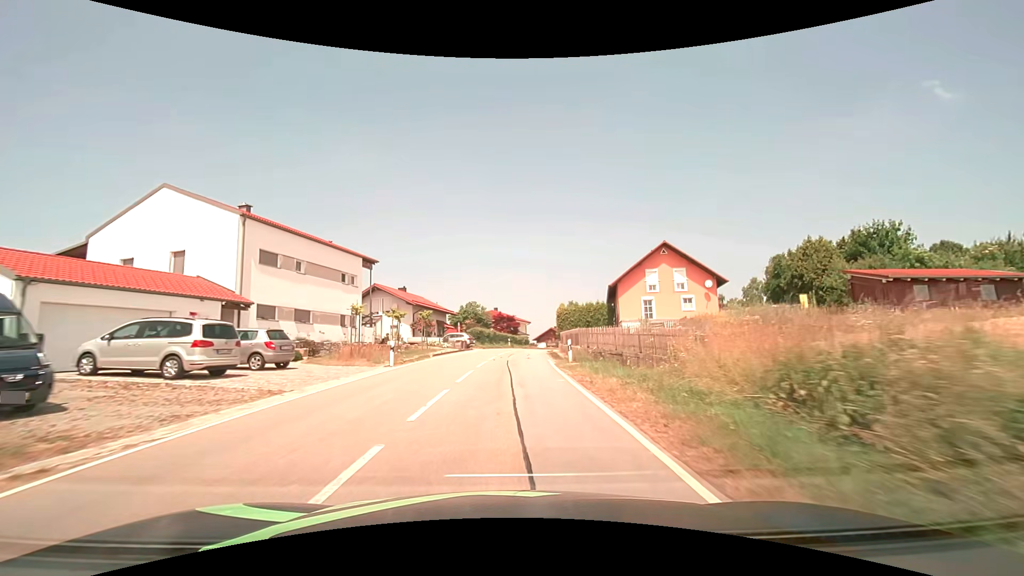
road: tertiary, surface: asphalt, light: Day
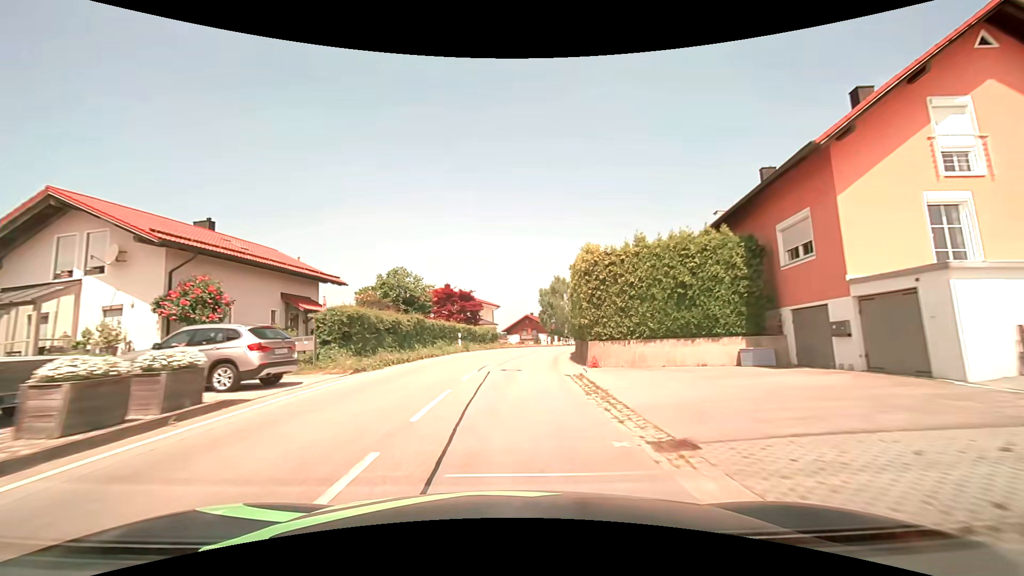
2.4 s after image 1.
(+1.0, +35.7) m; +4°
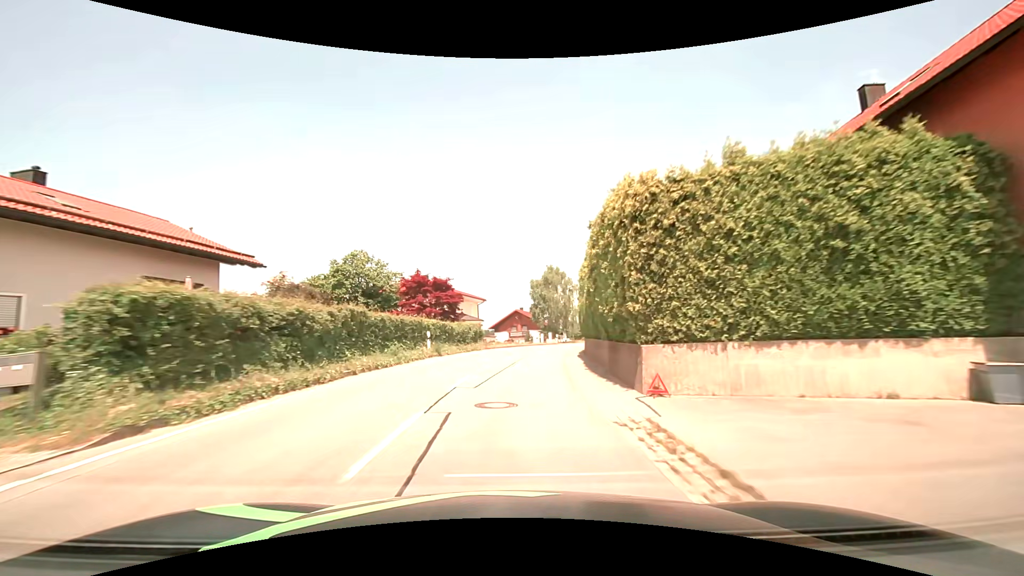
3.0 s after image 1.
(+0.1, +9.1) m; +1°
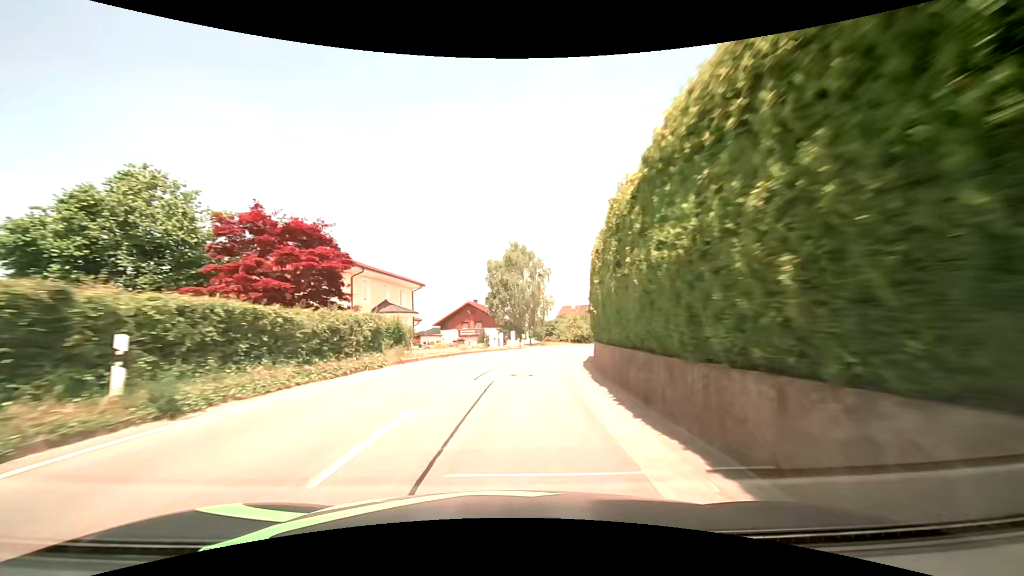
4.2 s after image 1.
(+0.7, +18.3) m; +5°
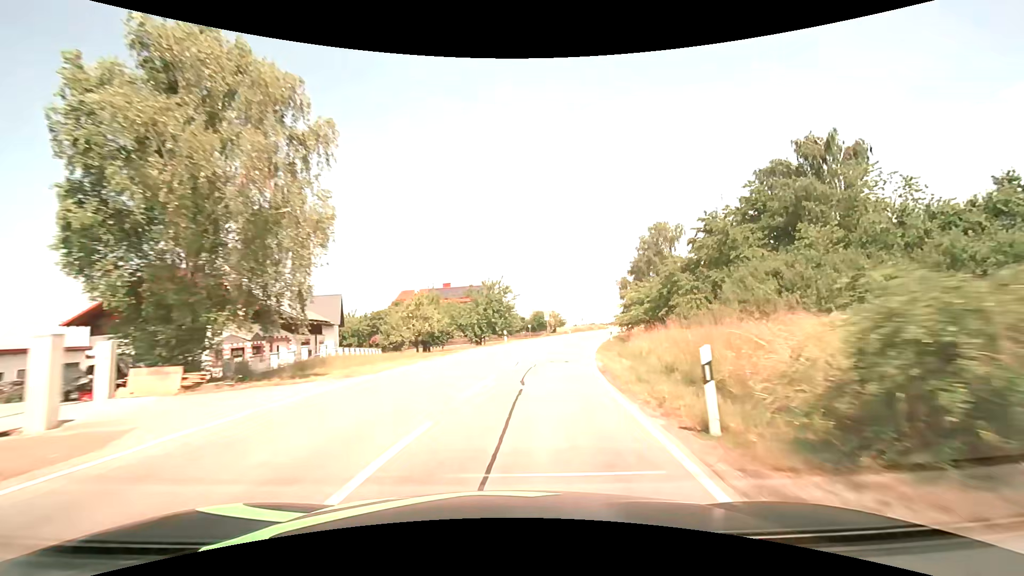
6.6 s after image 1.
(+4.9, +36.5) m; +18°
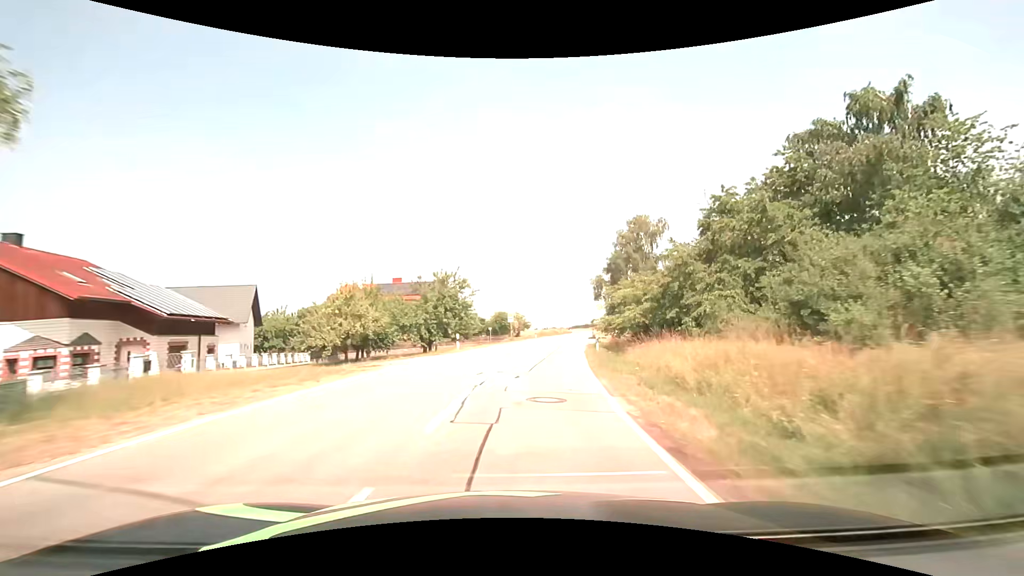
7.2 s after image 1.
(+0.3, +9.3) m; +4°
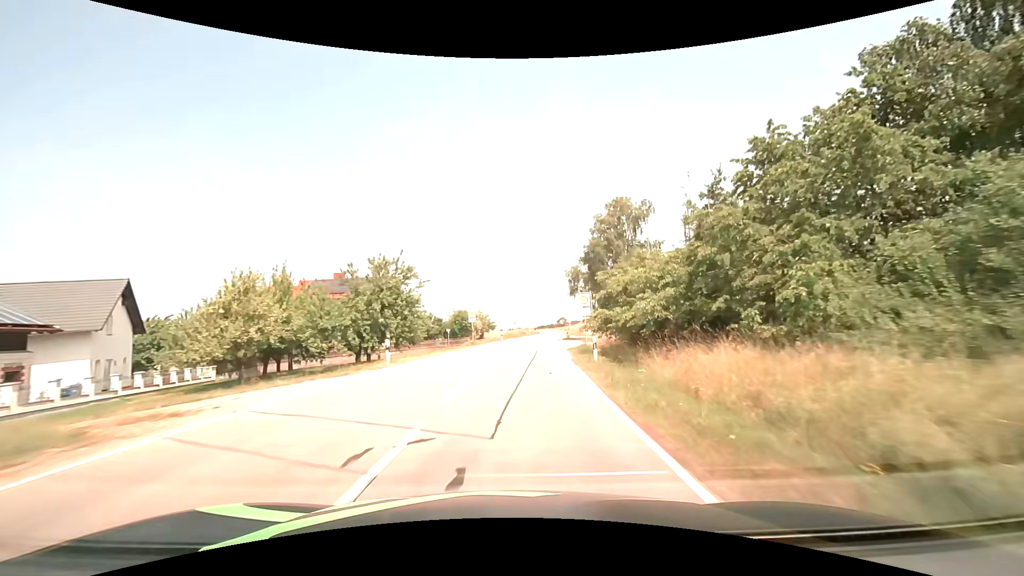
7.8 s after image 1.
(+0.4, +9.3) m; +4°
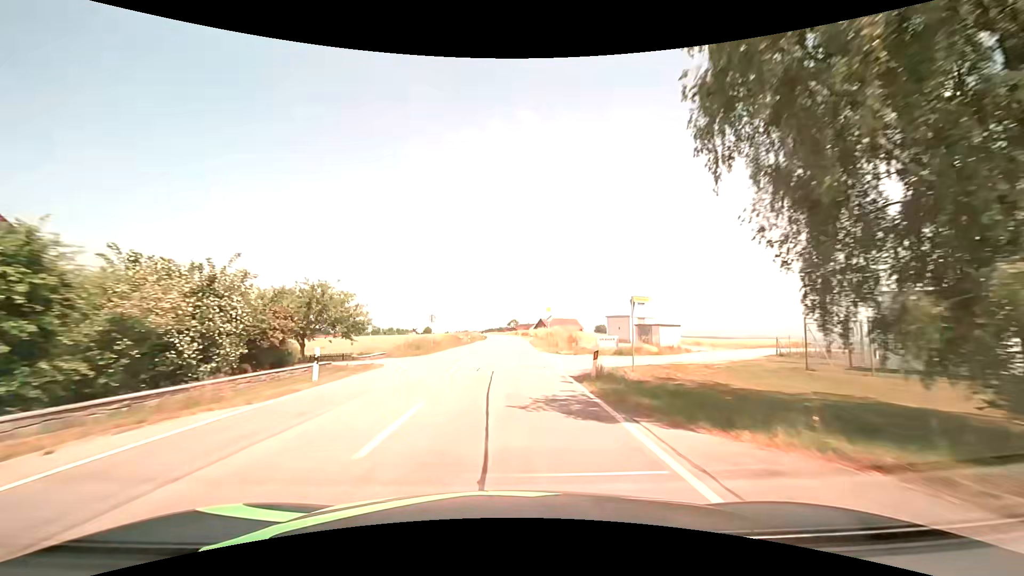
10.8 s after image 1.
(+3.3, +46.1) m; +6°
(0, +10) (0, +20) (0, +30) (0, +40) (+1, +50) (+1, +60) (+1, +70) (+1, +80) (+1, +90) (+1, +100) m
